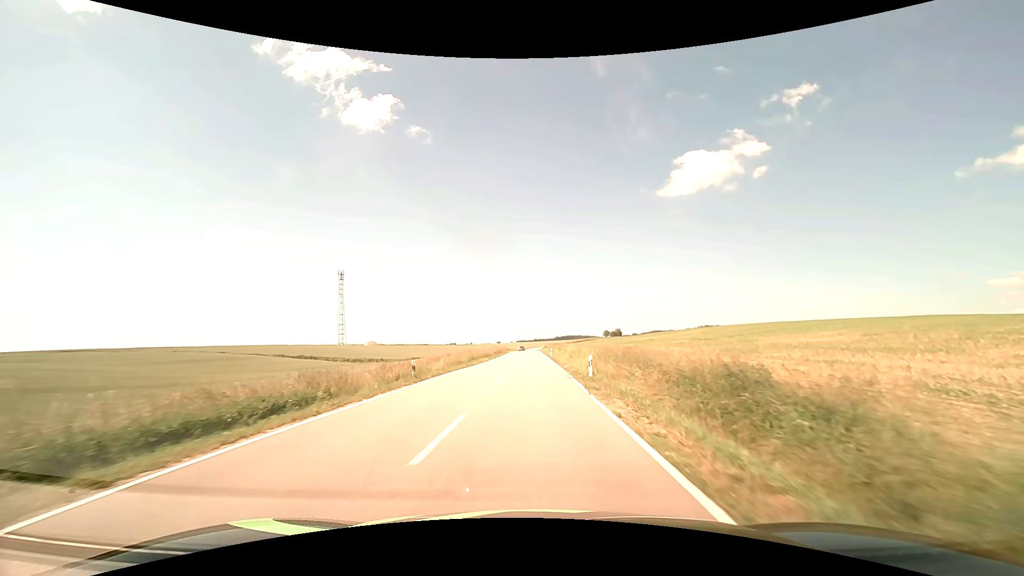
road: secondary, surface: asphalt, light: Day
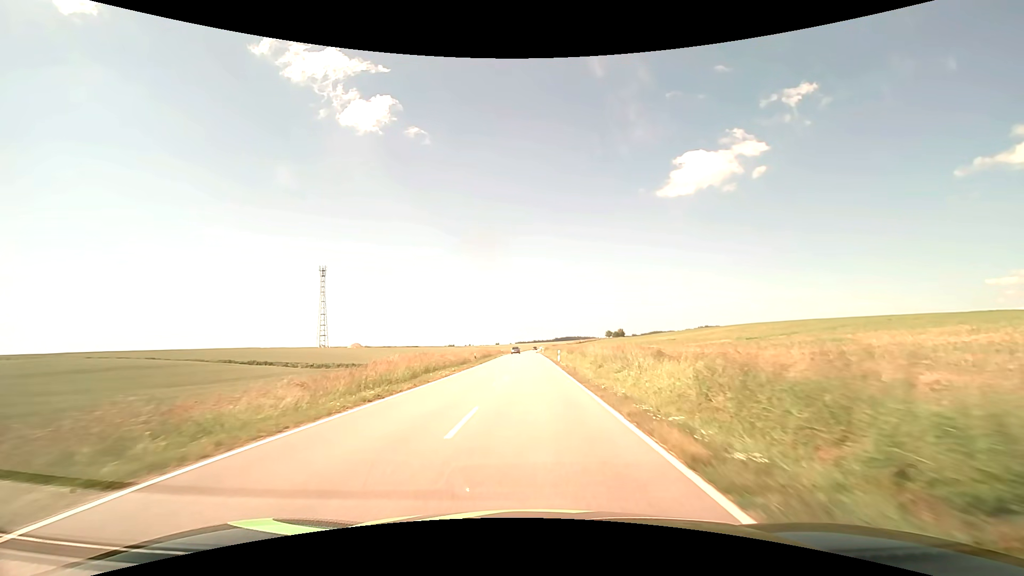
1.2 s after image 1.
(0.0, +22.3) m; 0°
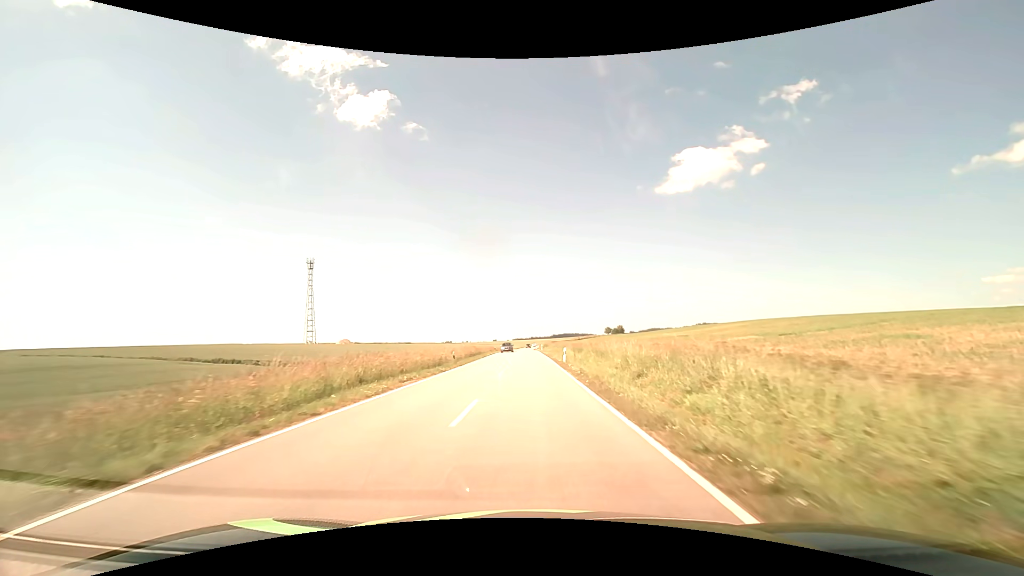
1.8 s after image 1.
(0.0, +11.2) m; 0°
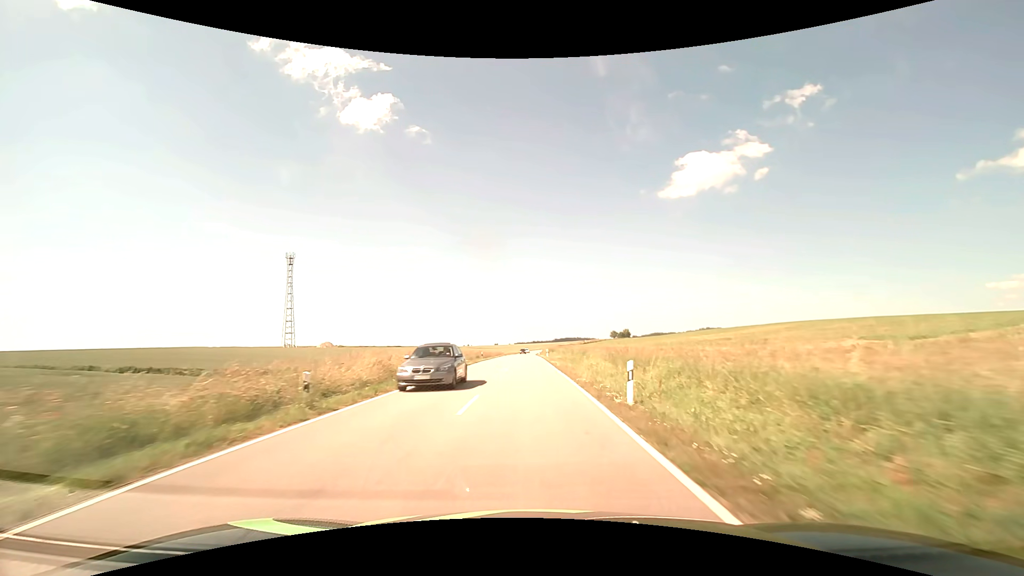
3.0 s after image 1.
(0.0, +22.5) m; 0°
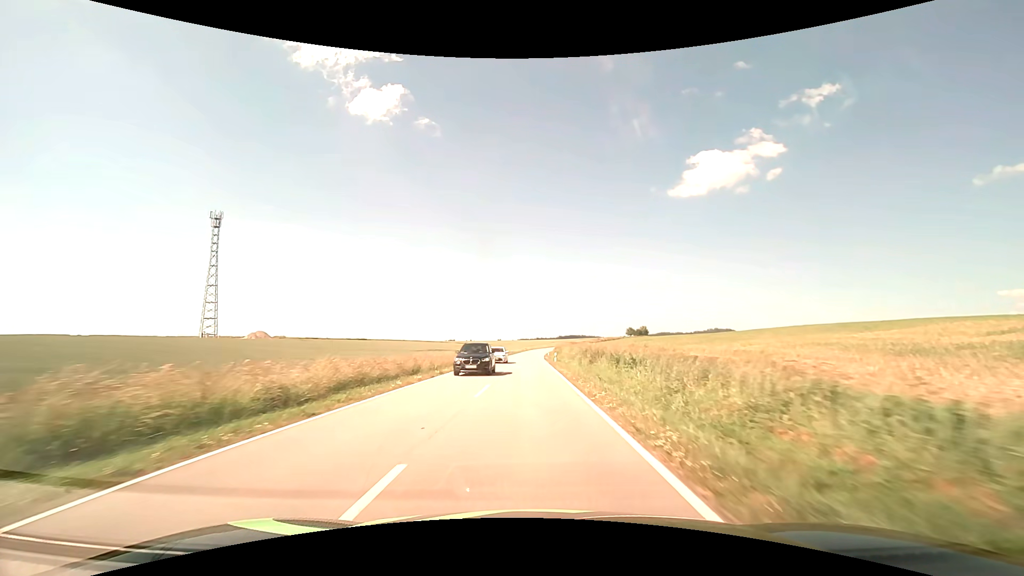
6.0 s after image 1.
(-0.4, +56.3) m; -1°
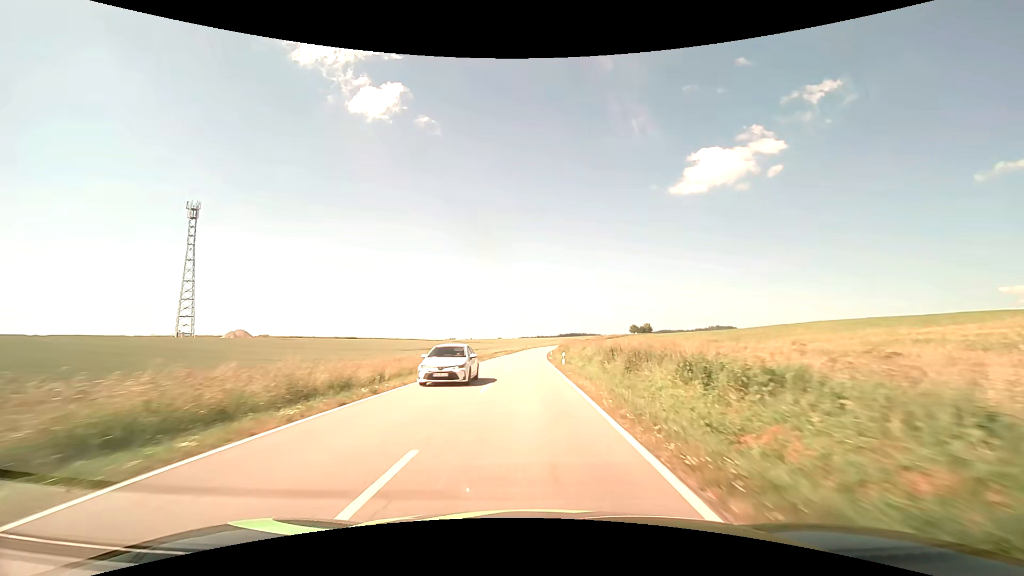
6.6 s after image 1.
(0.0, +11.3) m; 0°
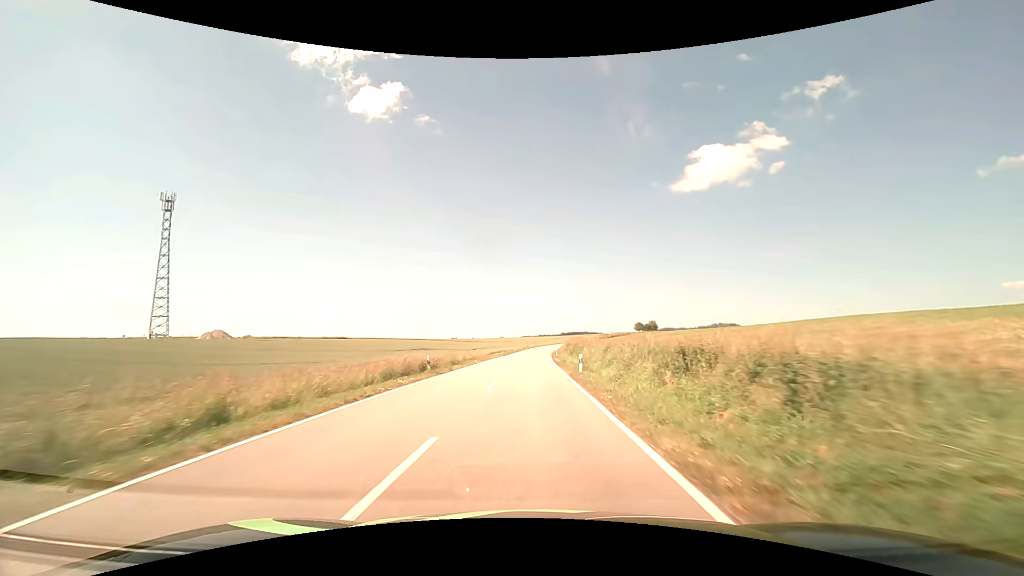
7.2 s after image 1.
(0.0, +11.3) m; 0°
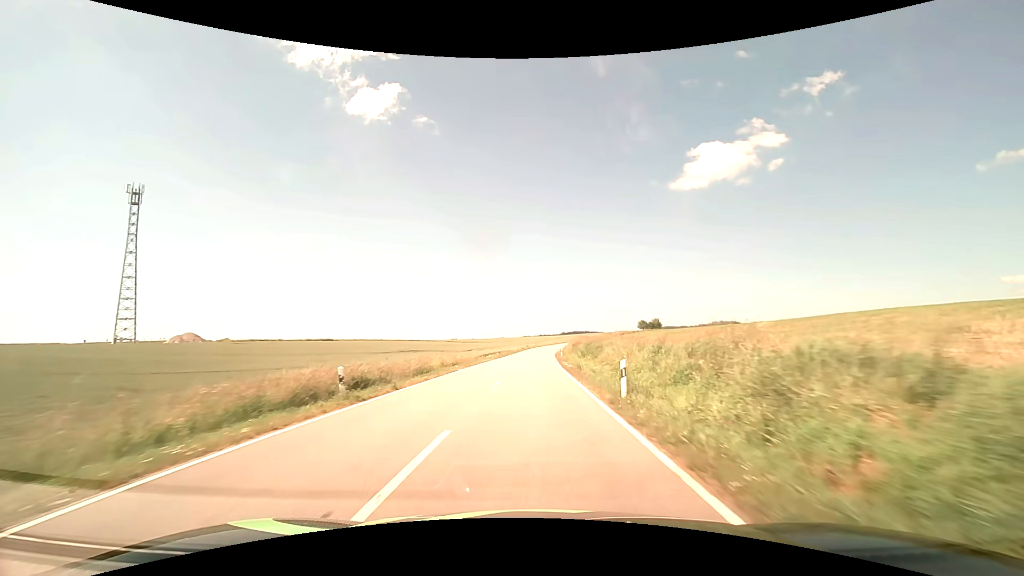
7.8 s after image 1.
(0.0, +11.4) m; 0°
